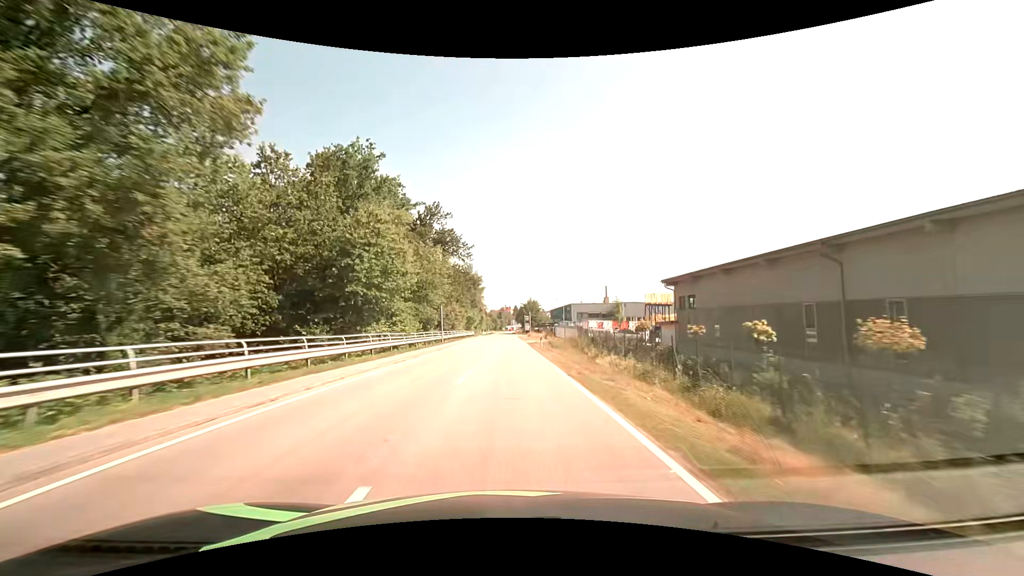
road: tertiary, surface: asphalt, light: Day
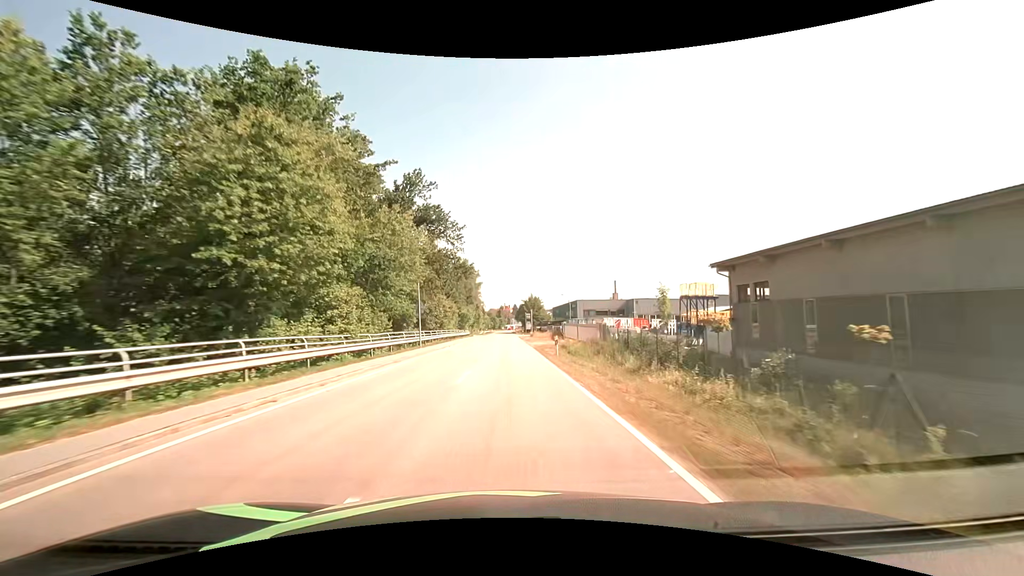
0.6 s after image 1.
(0.0, +12.1) m; 0°
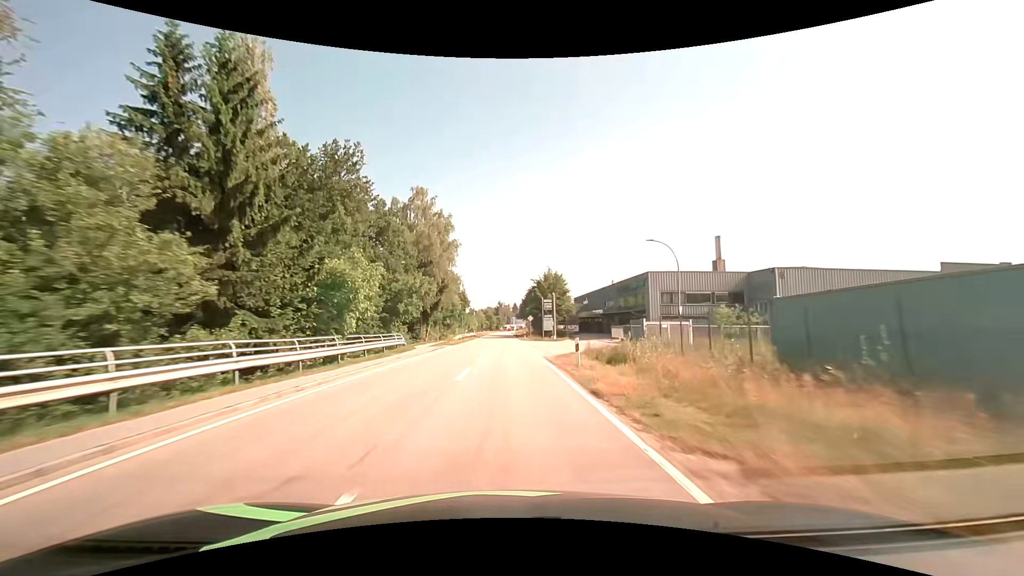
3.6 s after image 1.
(+0.3, +60.6) m; 0°
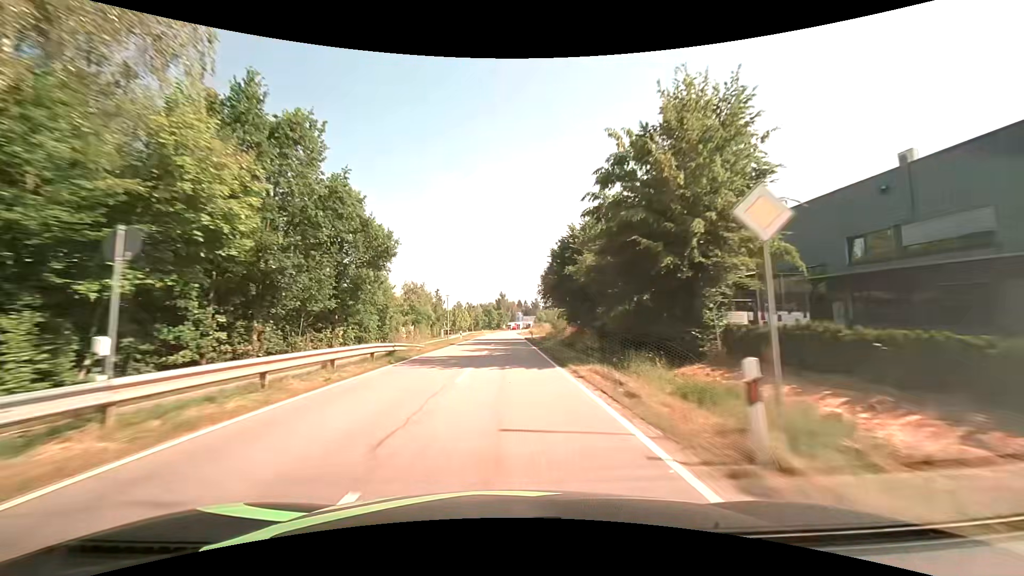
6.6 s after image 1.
(+0.3, +61.1) m; 0°
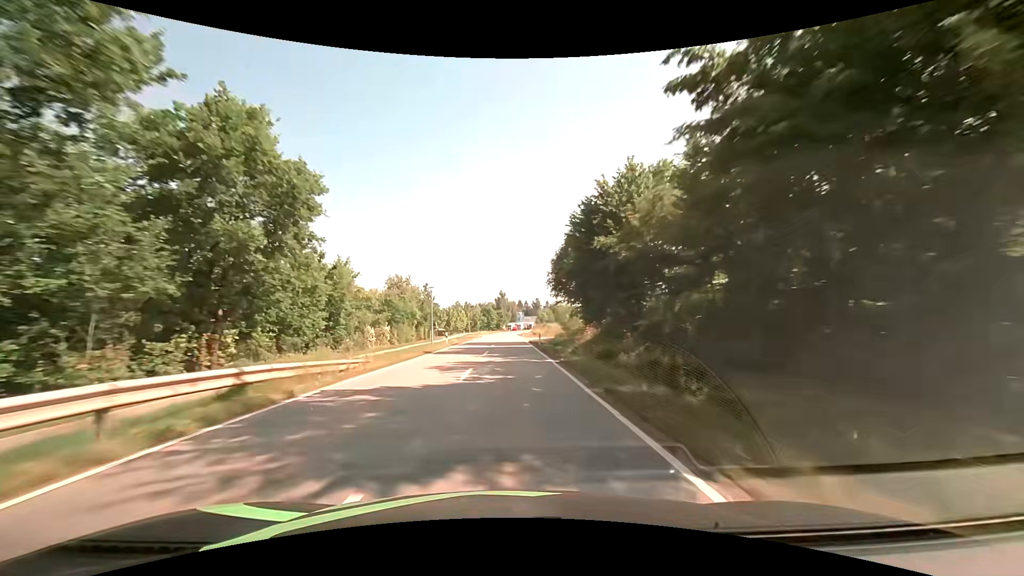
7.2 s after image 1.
(0.0, +12.2) m; 0°
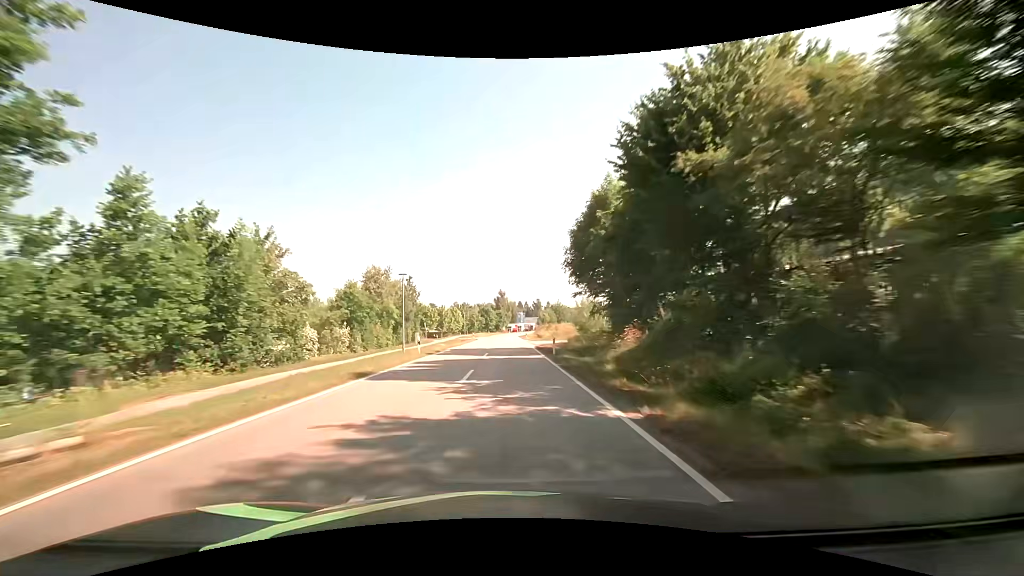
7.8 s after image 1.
(0.0, +12.2) m; 0°
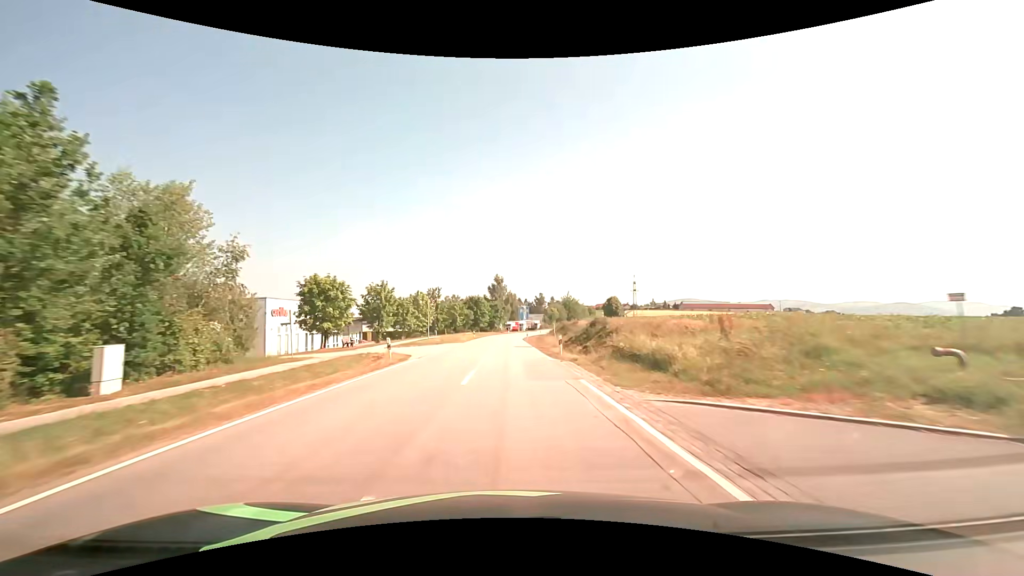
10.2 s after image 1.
(0.0, +49.0) m; 0°
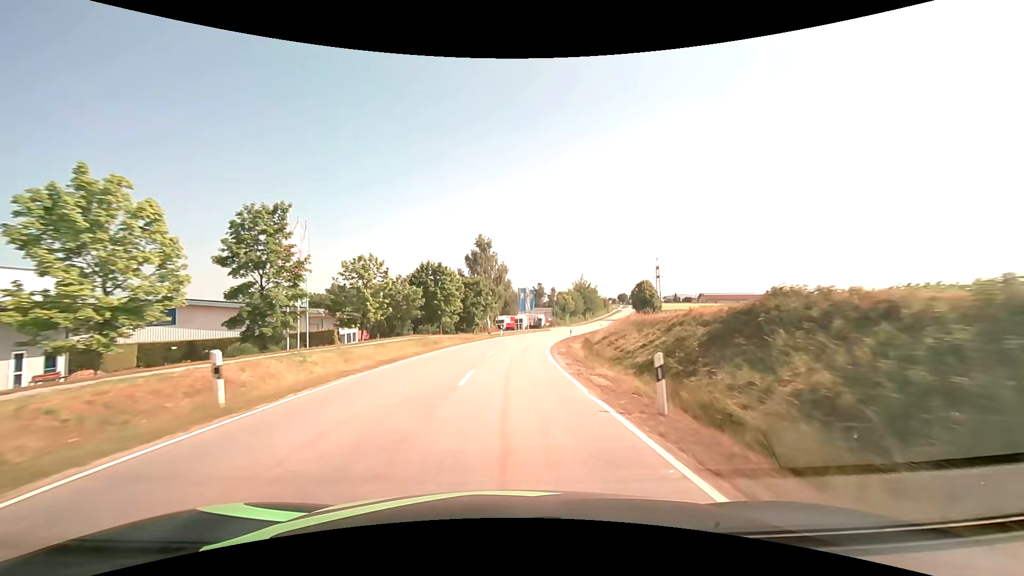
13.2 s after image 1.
(0.0, +61.2) m; +1°
(0, +10) (0, +20) (+1, +30) (+2, +40) (+3, +50) (+5, +60) (+8, +69) (+10, +79) (+13, +89) (+16, +98) m
